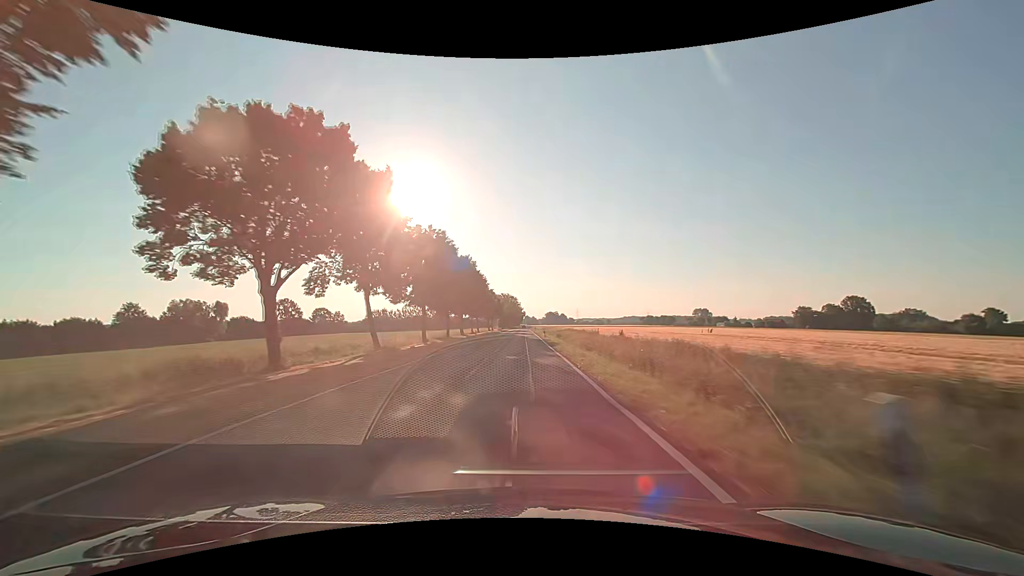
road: secondary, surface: asphalt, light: Day
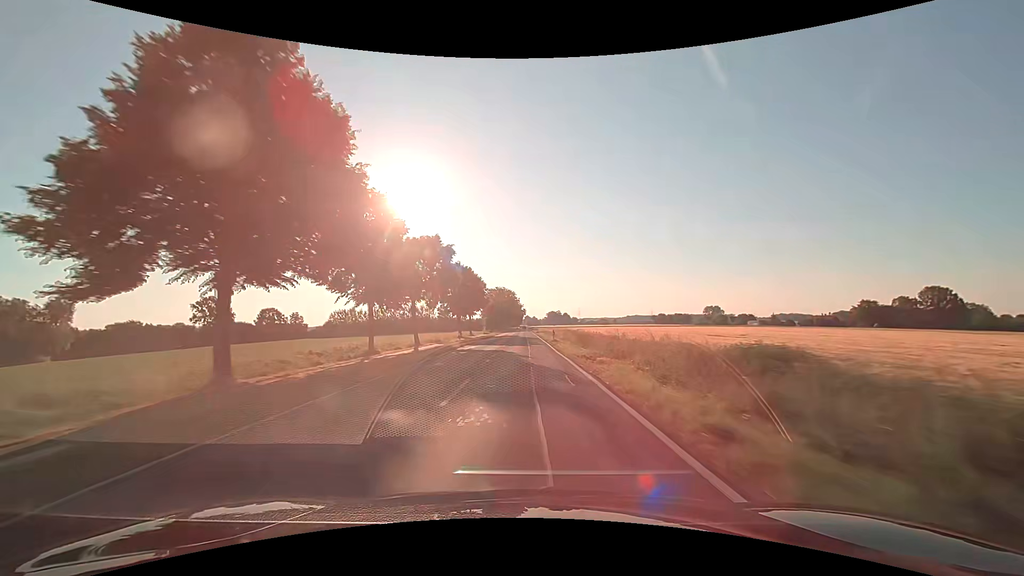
(0.0, +63.2) m; 0°
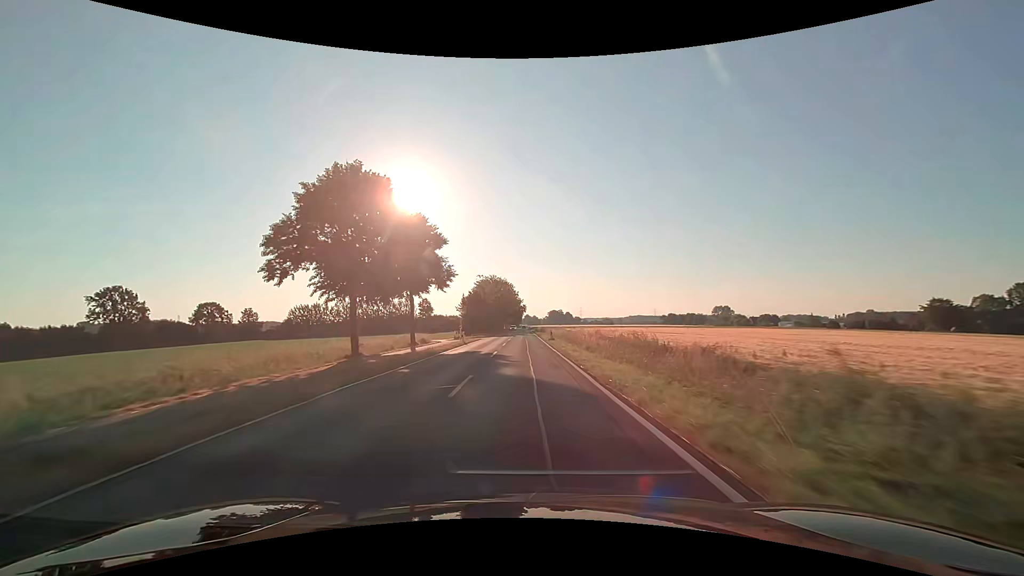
(+0.1, +47.4) m; 0°
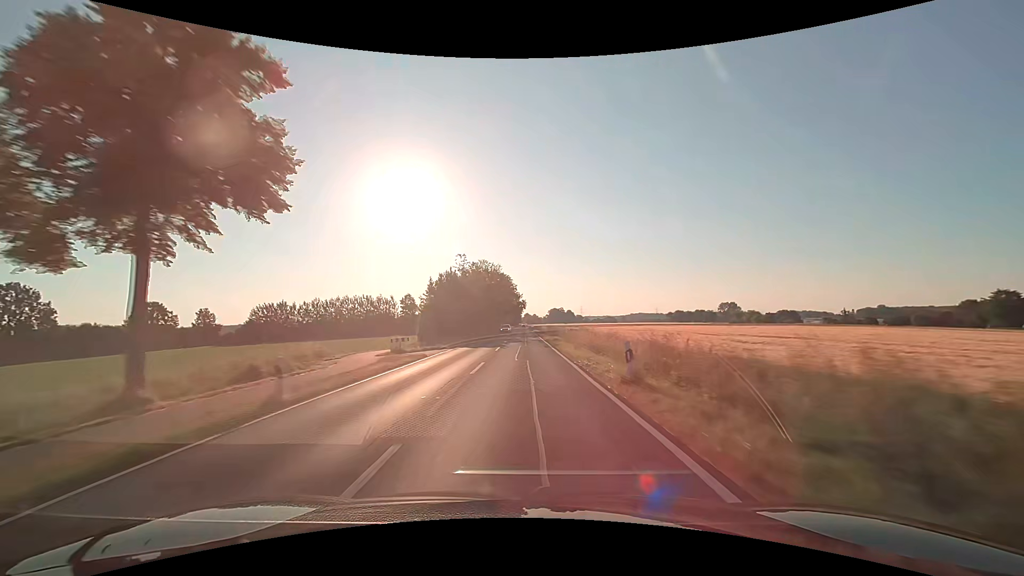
(0.0, +31.6) m; 0°
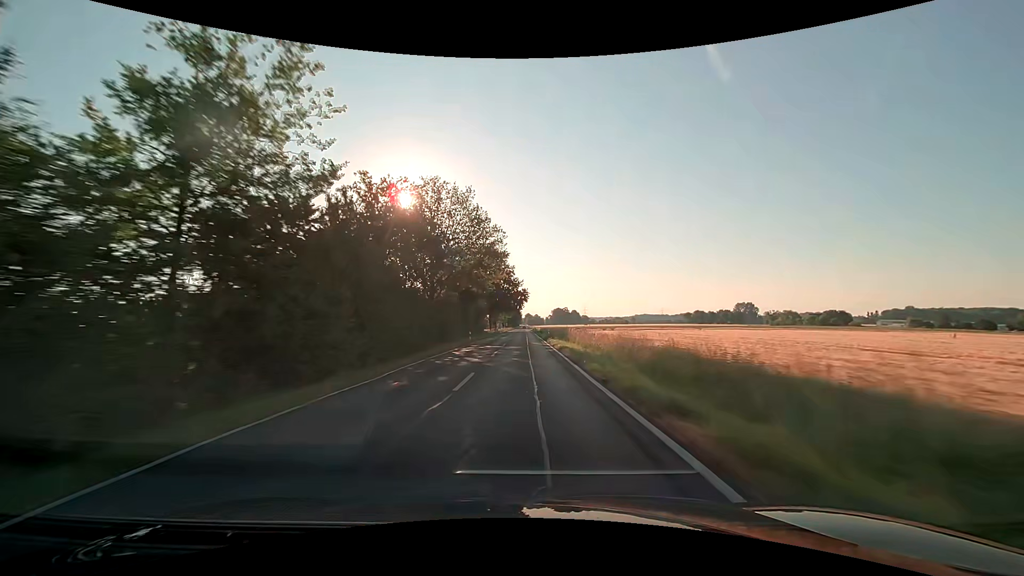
(-0.3, +63.2) m; 0°
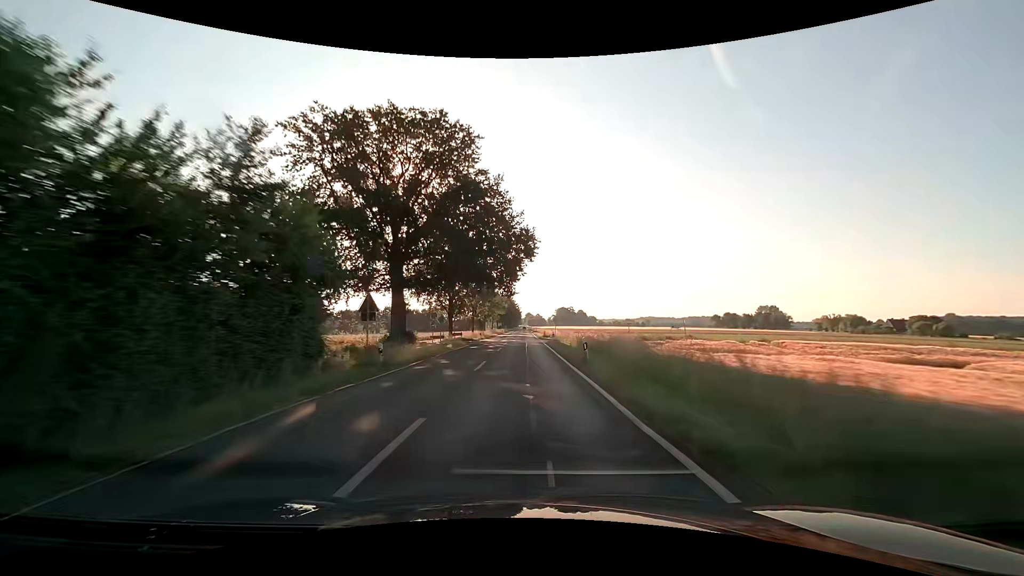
(-0.1, +79.0) m; 0°
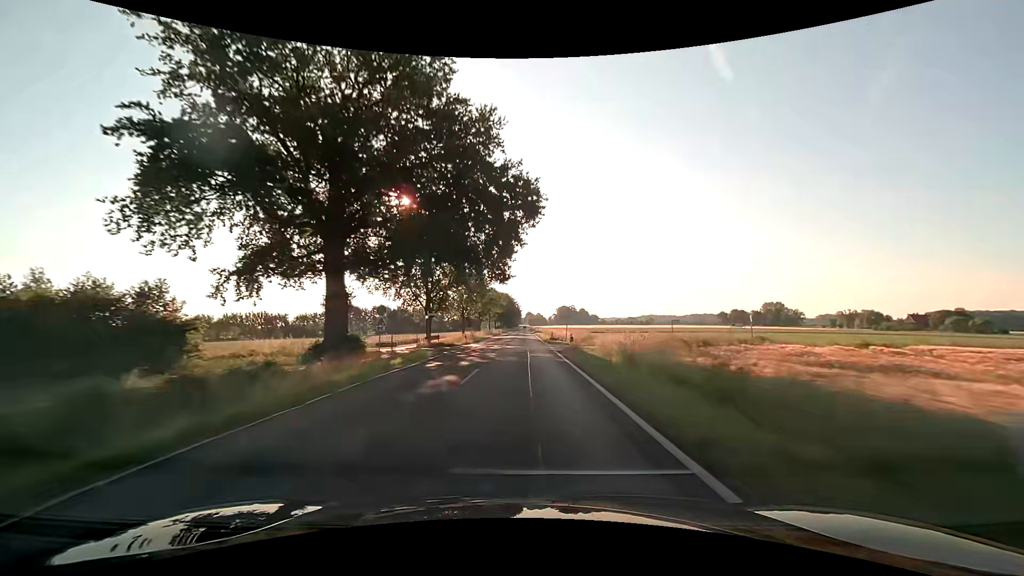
(0.0, +15.8) m; 0°
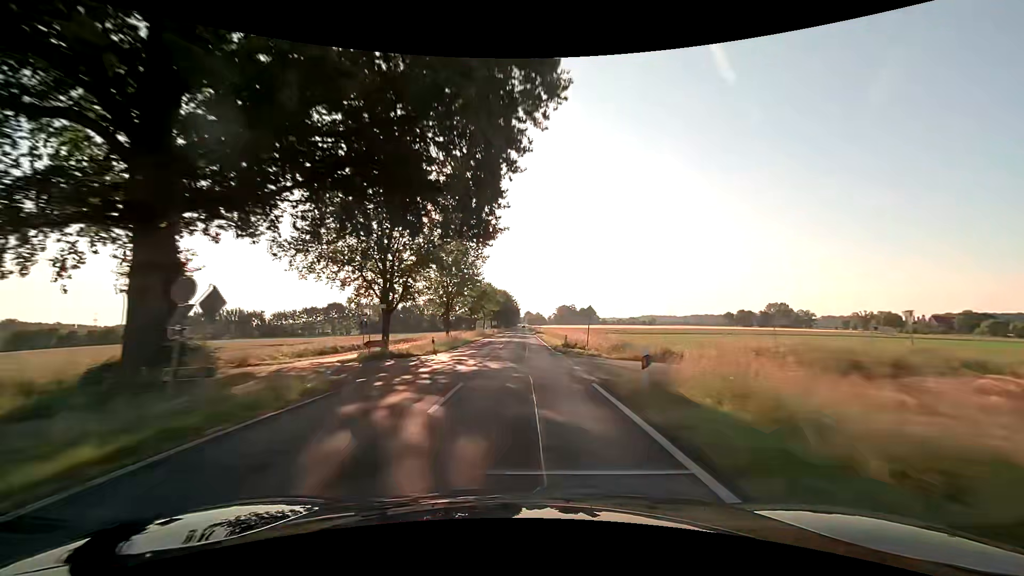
(0.0, +15.8) m; 0°
(0, +10) (0, +20) (0, +30) (0, +40) (0, +50) (0, +60) (0, +70) (0, +80) (0, +90) (0, +100) m
